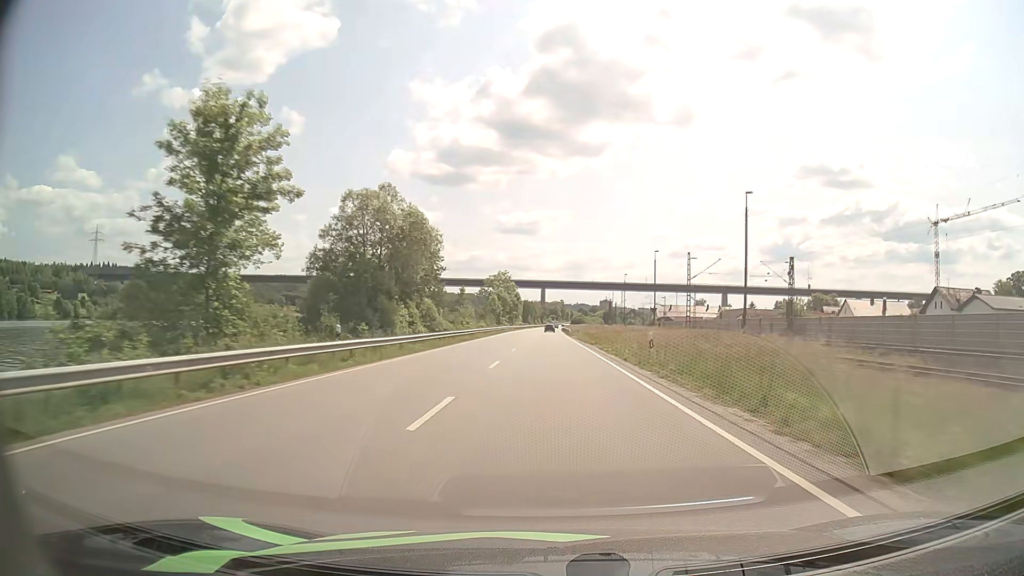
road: primary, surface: asphalt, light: Day
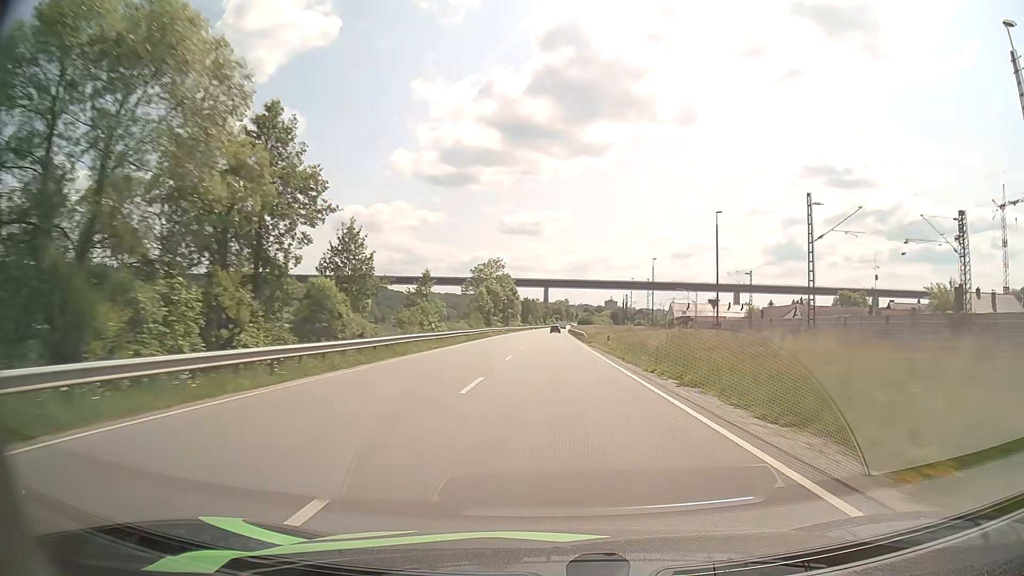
(0.0, +31.6) m; 0°
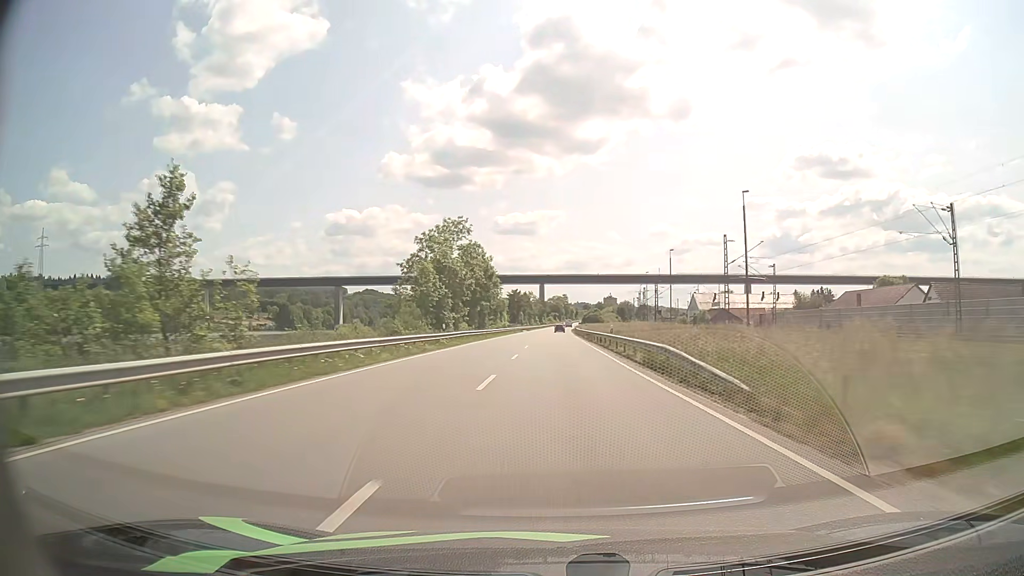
(0.0, +47.6) m; 0°
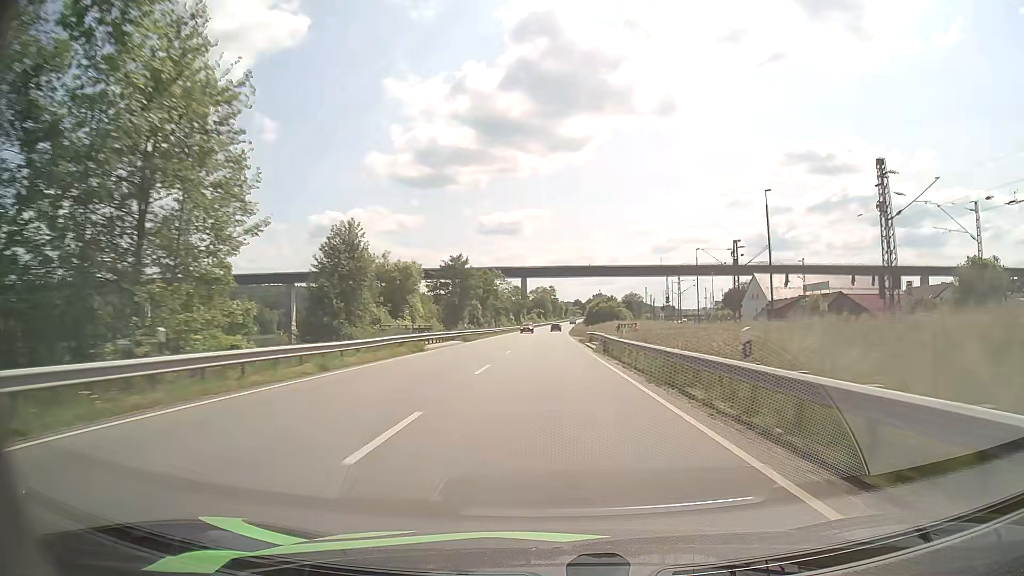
(+1.1, +79.8) m; +1°
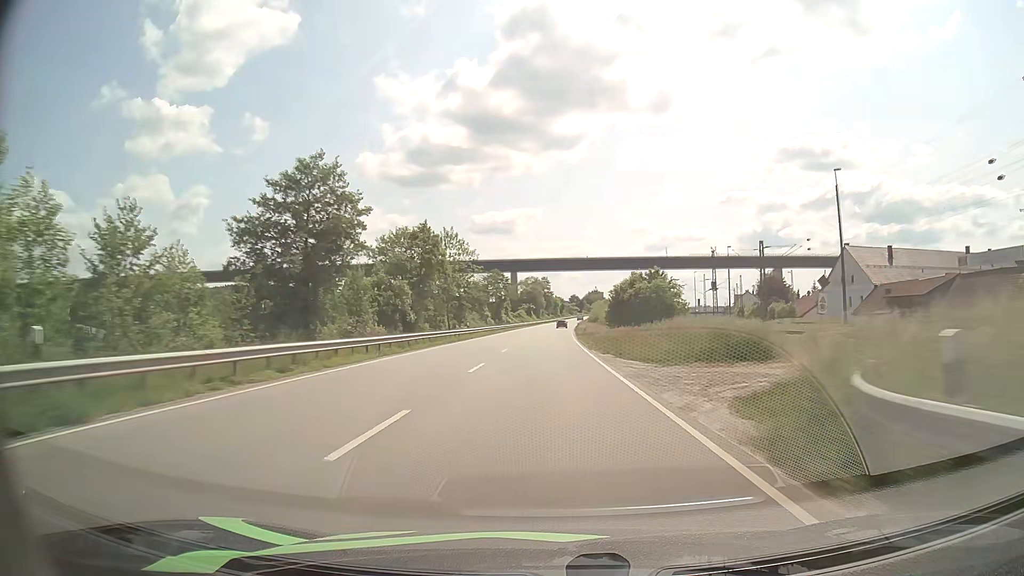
(+0.2, +48.4) m; +1°
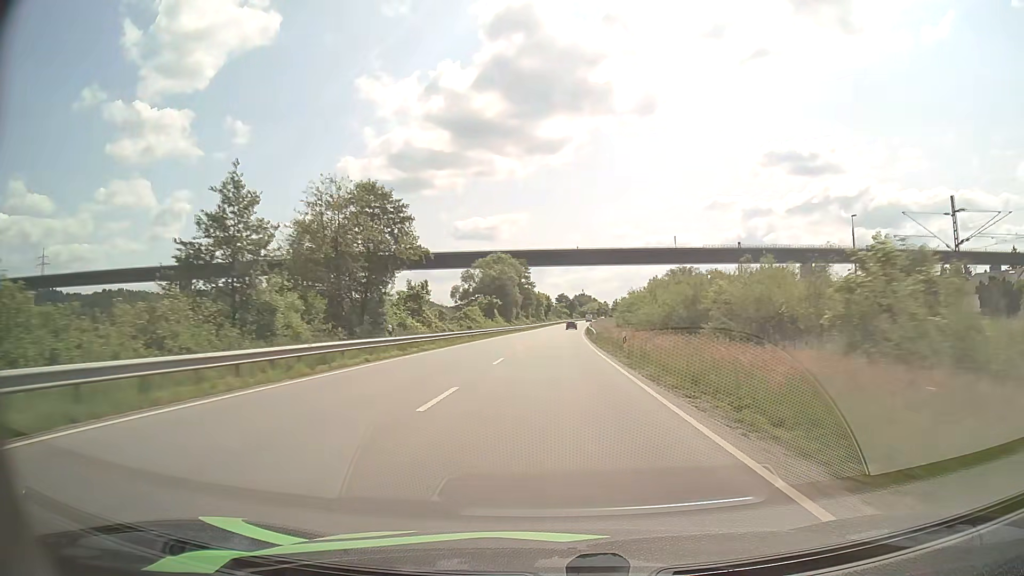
(+0.5, +80.2) m; +1°
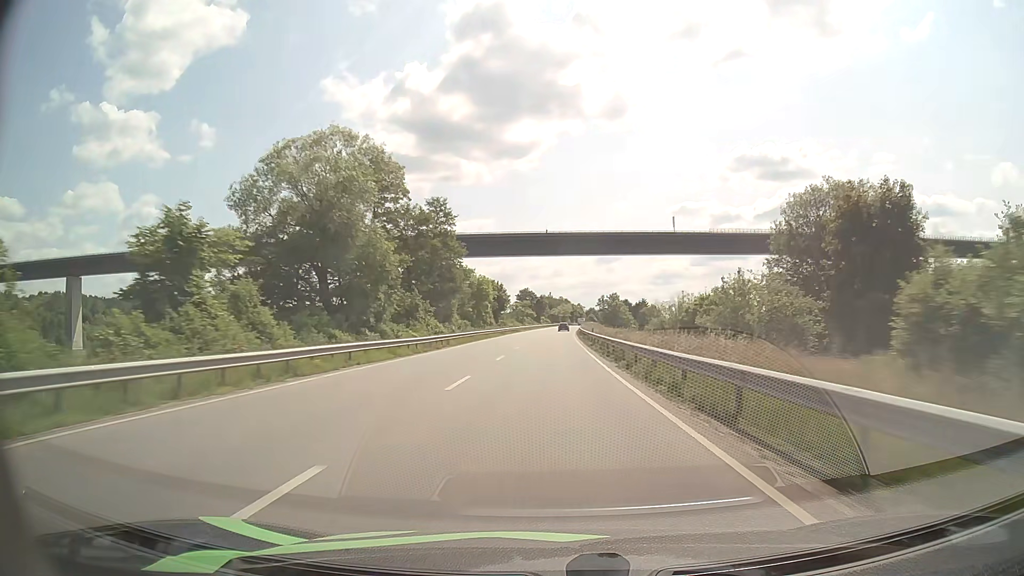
(+2.1, +80.3) m; +3°
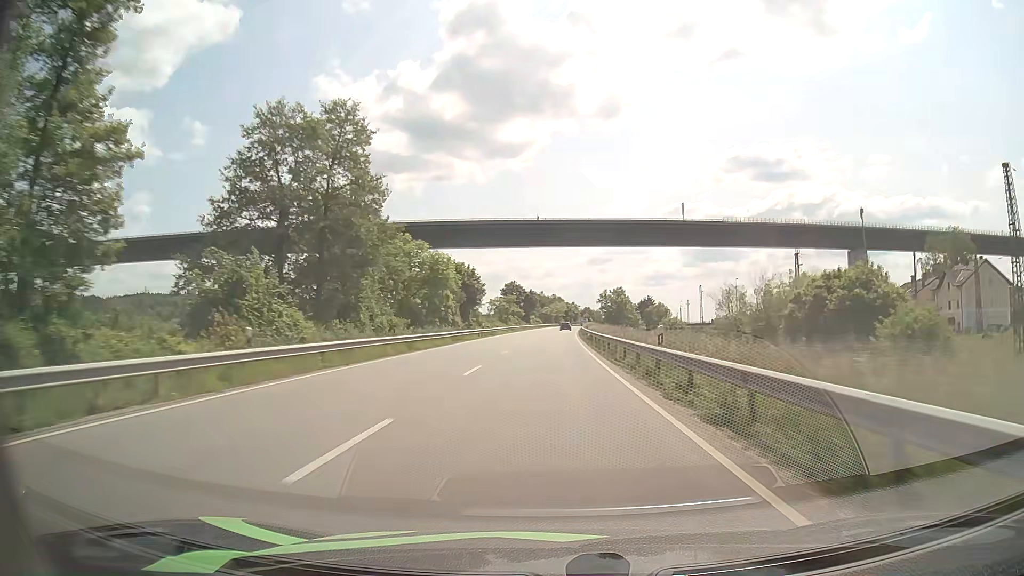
(+0.3, +32.9) m; +1°
(0, +10) (0, +20) (0, +30) (0, +40) (0, +50) (0, +60) (+1, +70) (+1, +80) (+1, +90) (+2, +100) m
